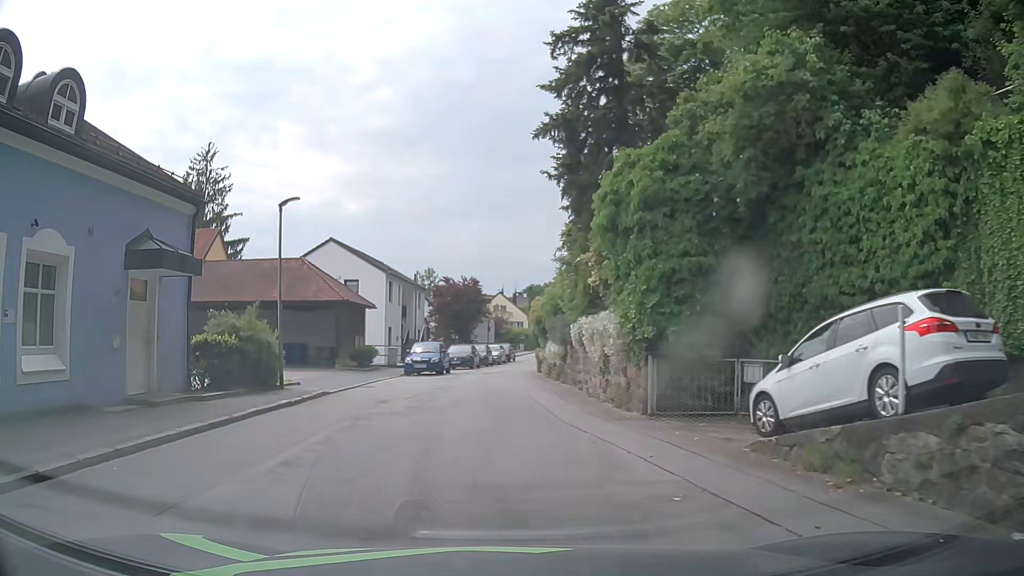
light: Day
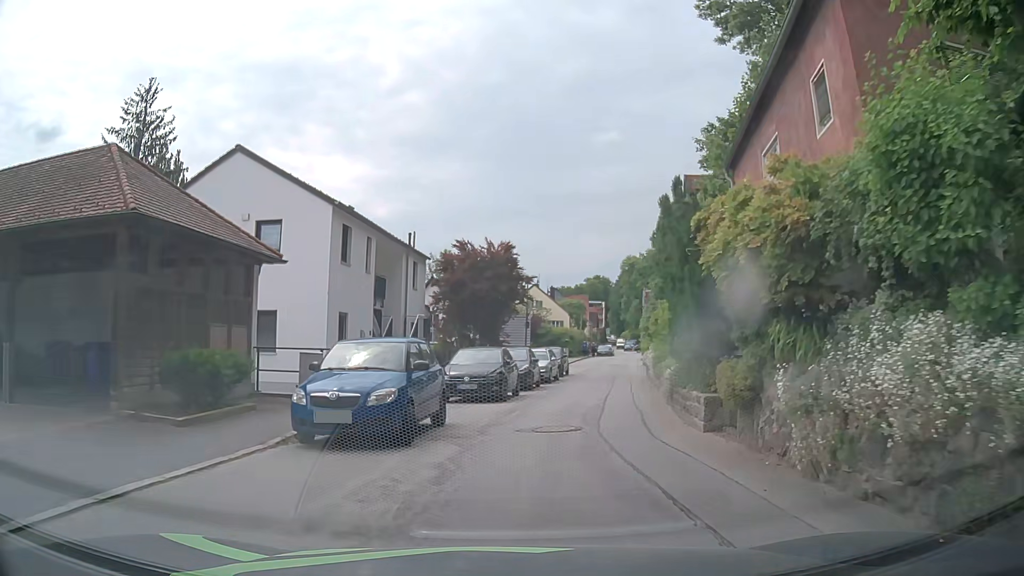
(-1.1, +20.7) m; -1°
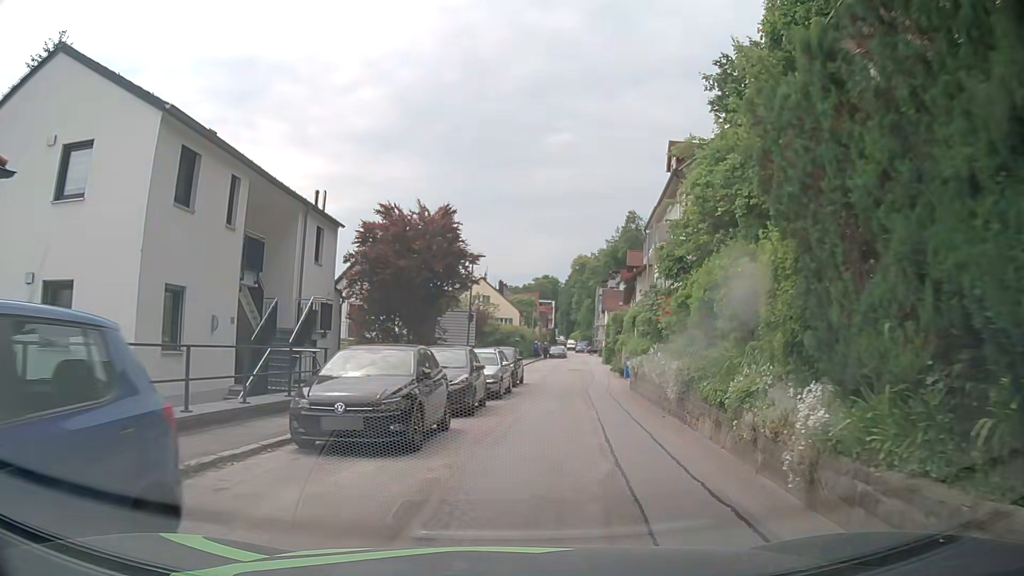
(+0.1, +8.6) m; +3°
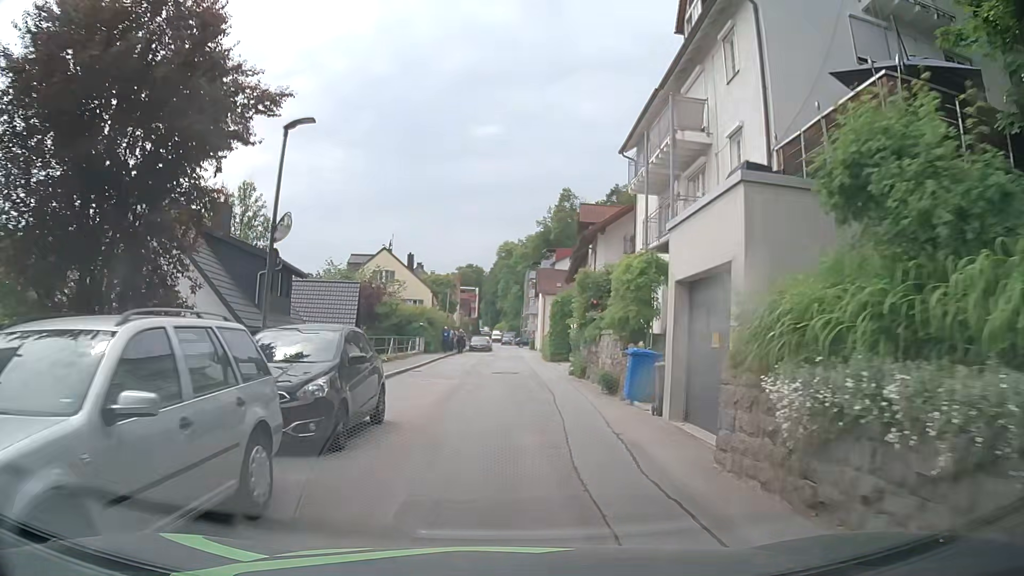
(+1.4, +17.3) m; +7°
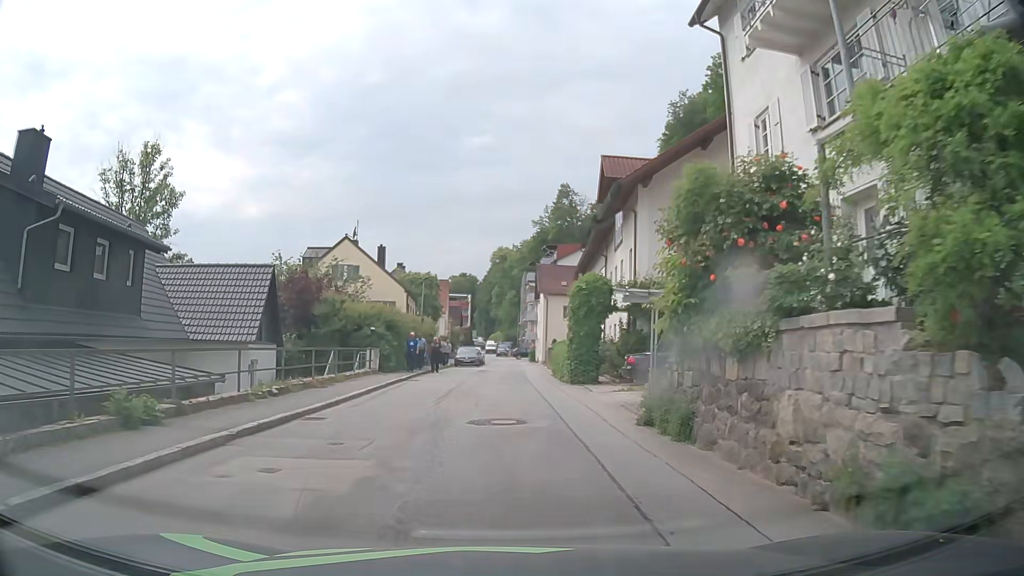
(0.0, +13.2) m; 0°
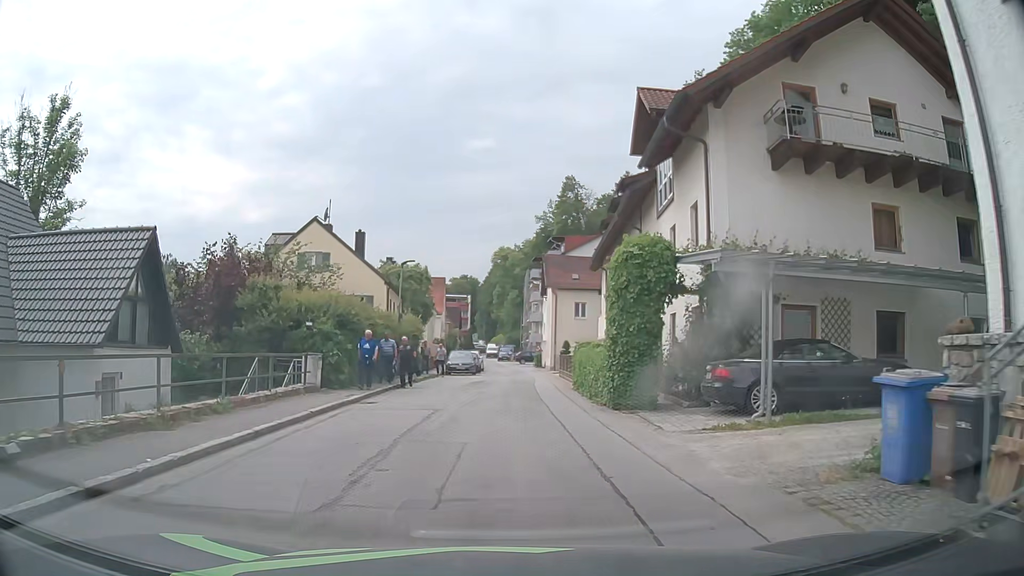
(0.0, +8.9) m; 0°
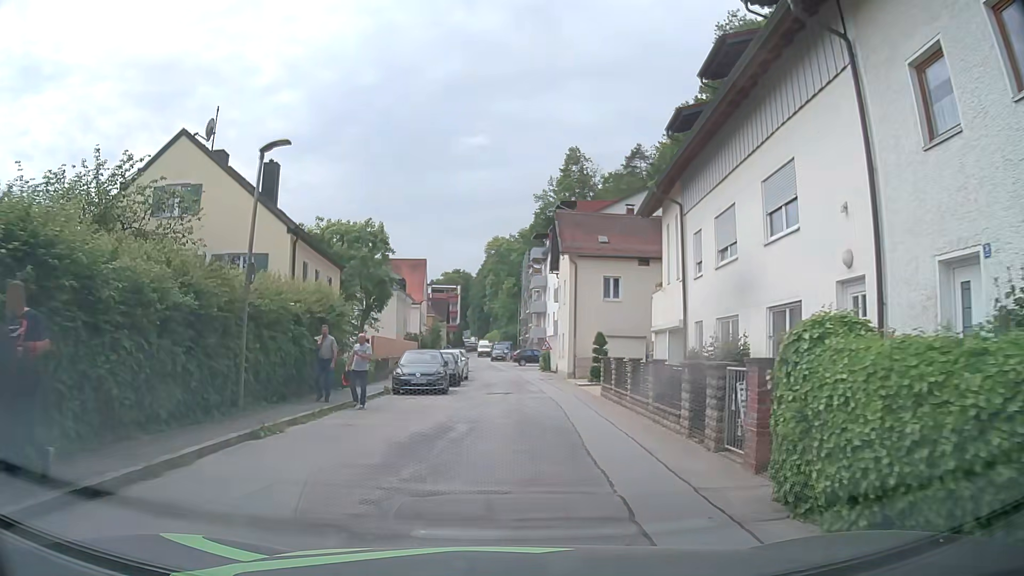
(0.0, +17.8) m; +1°
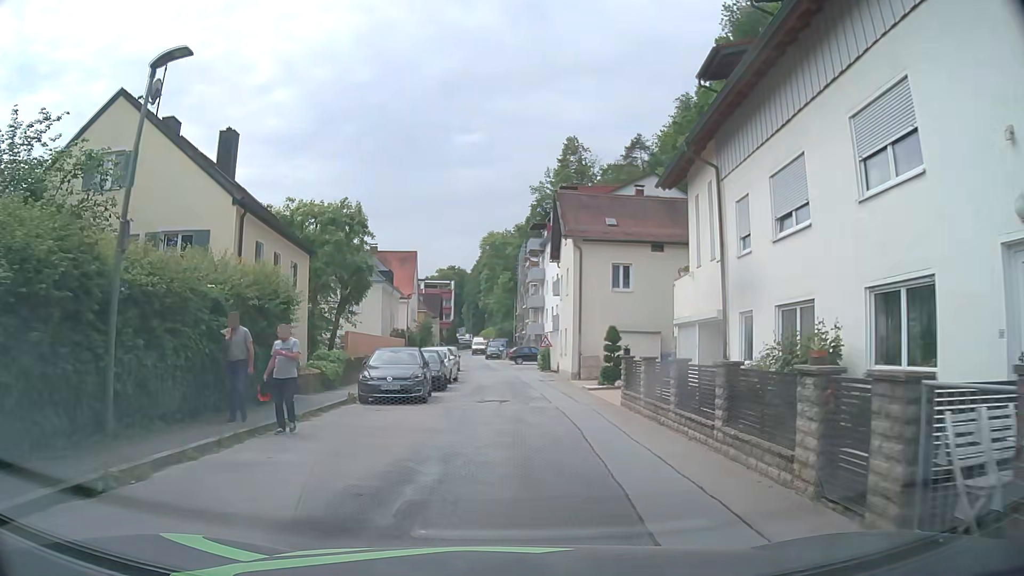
(0.0, +4.5) m; 0°
(0, +10) (0, +20) (0, +30) (0, +40) (-1, +50) (-2, +60) (-4, +70) (-5, +80) (-6, +90) (-6, +100) m
